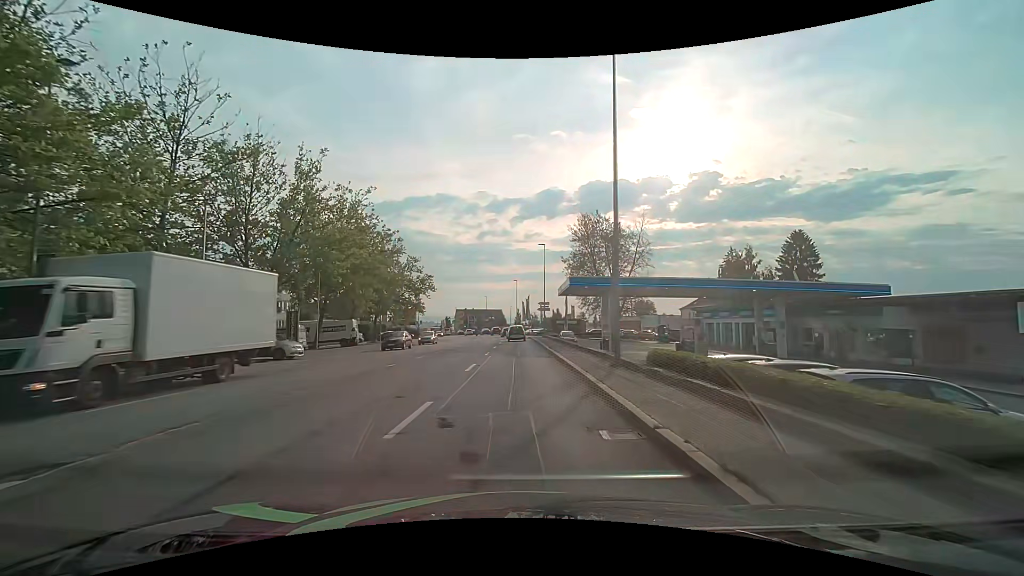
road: tertiary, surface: asphalt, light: Day
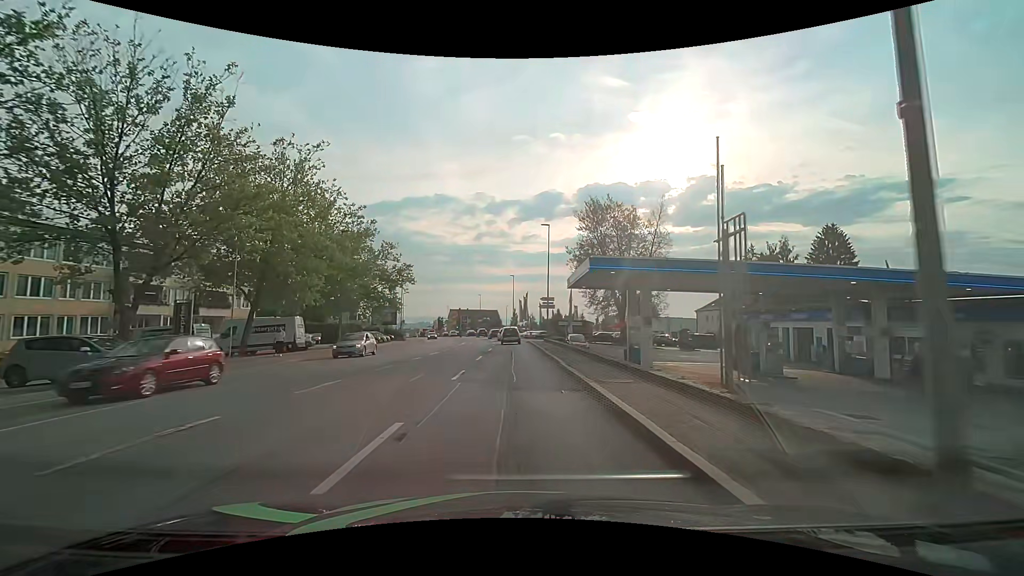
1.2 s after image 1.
(0.0, +11.3) m; 0°
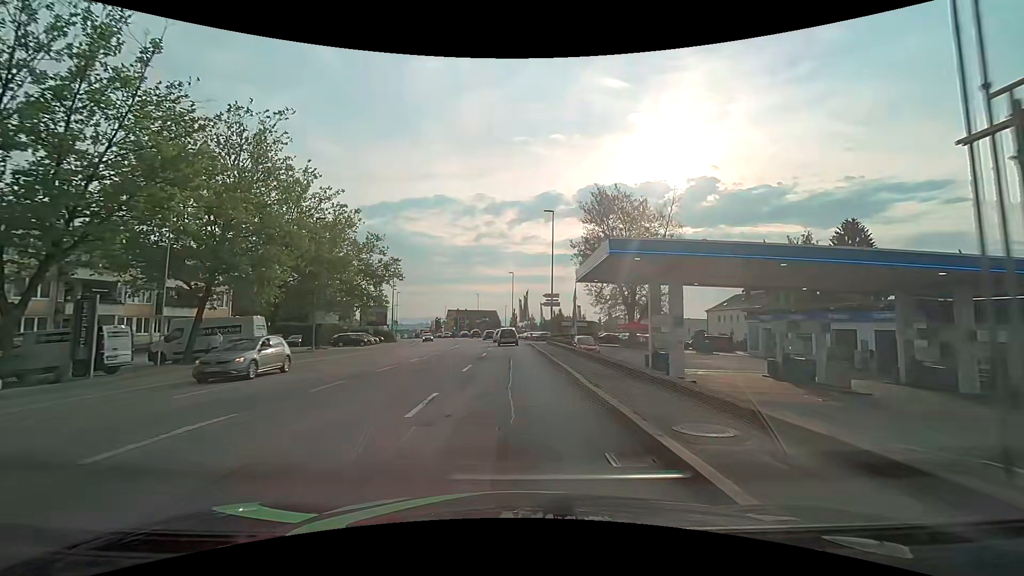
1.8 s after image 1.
(+0.1, +5.5) m; +1°
